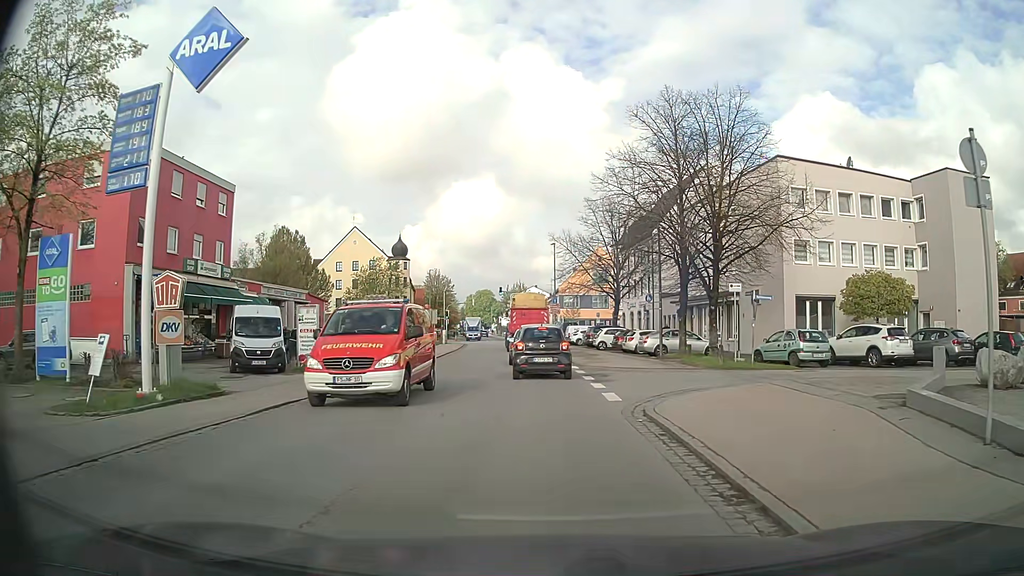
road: secondary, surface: asphalt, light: Day
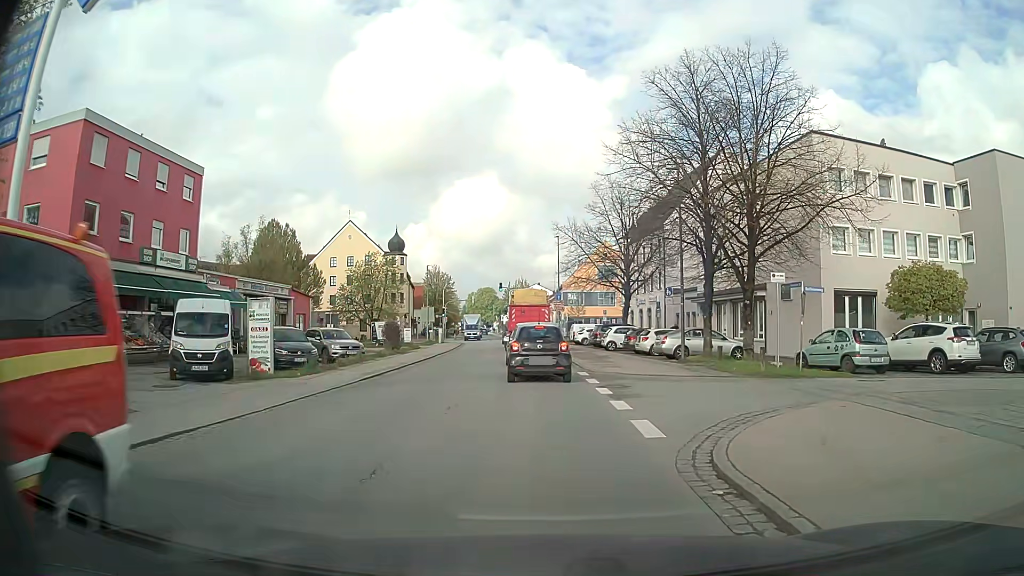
(0.0, +4.4) m; +1°
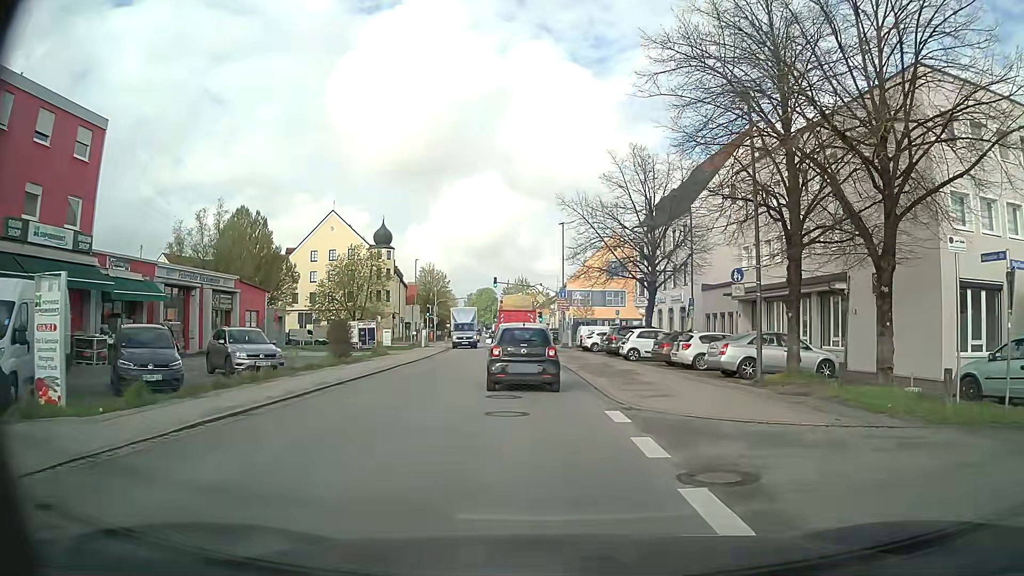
(-0.1, +10.1) m; 0°
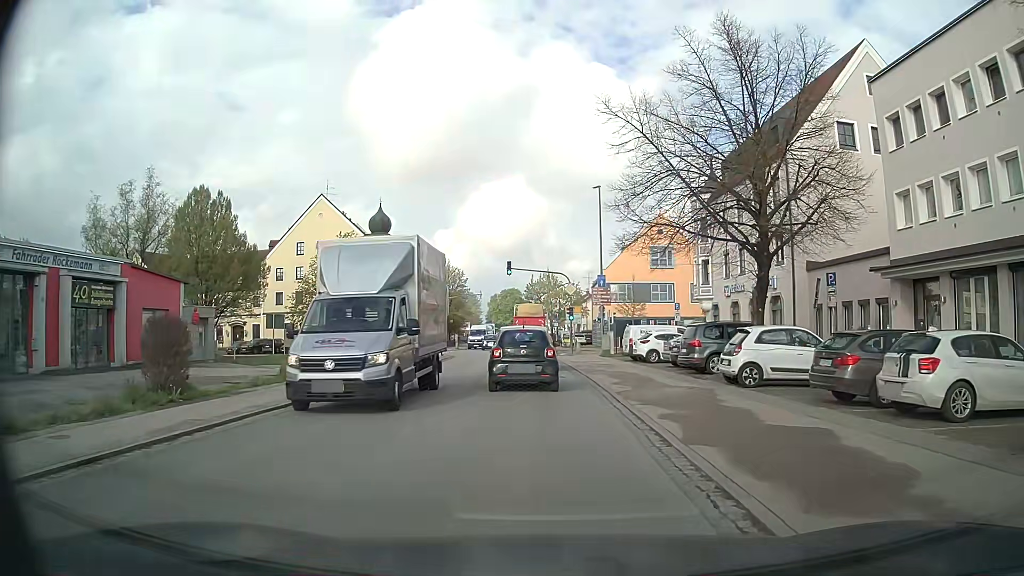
(-0.4, +15.5) m; -4°
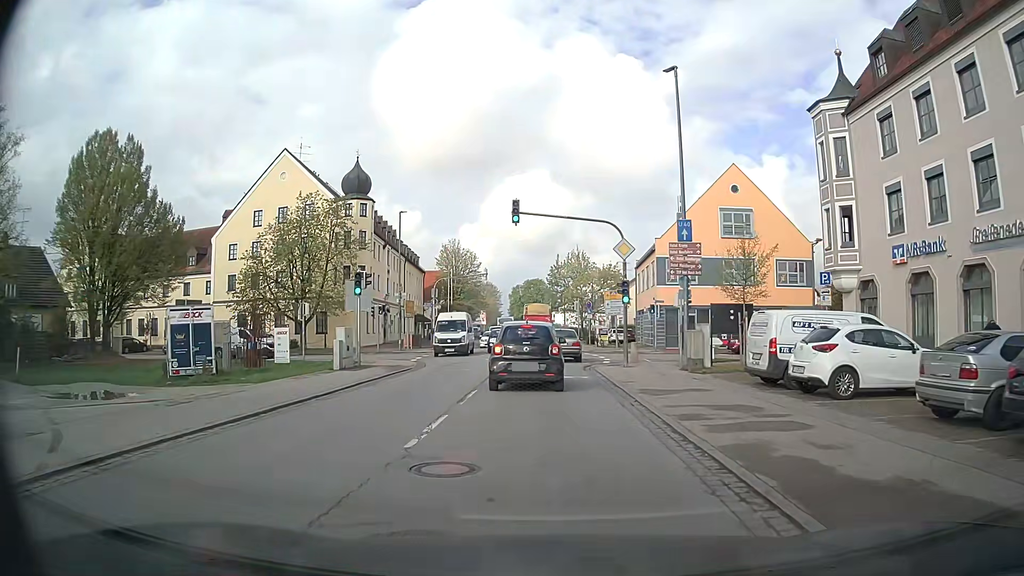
(-0.2, +19.1) m; -2°
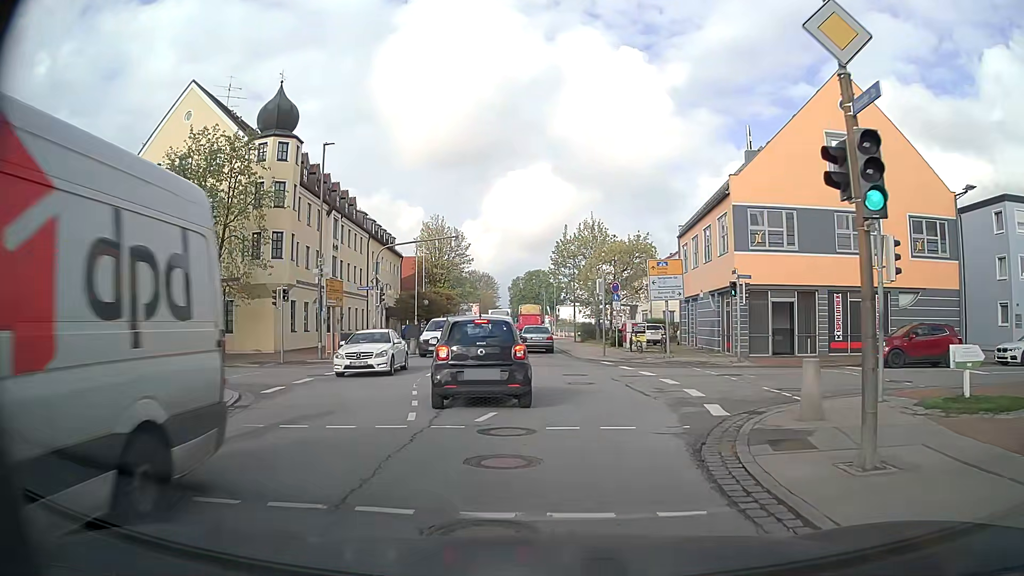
(-0.1, +18.6) m; 0°
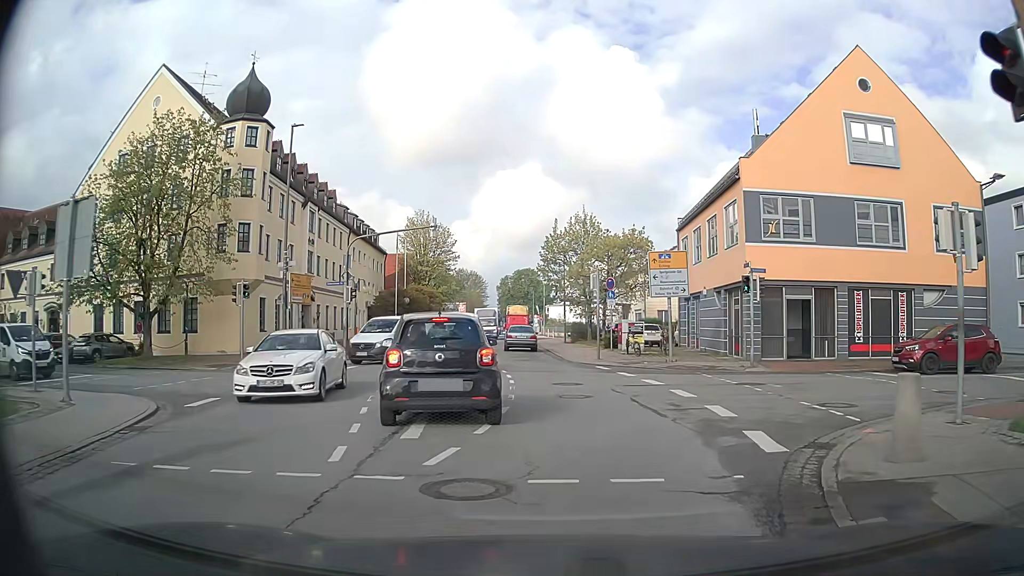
(0.0, +3.1) m; 0°
